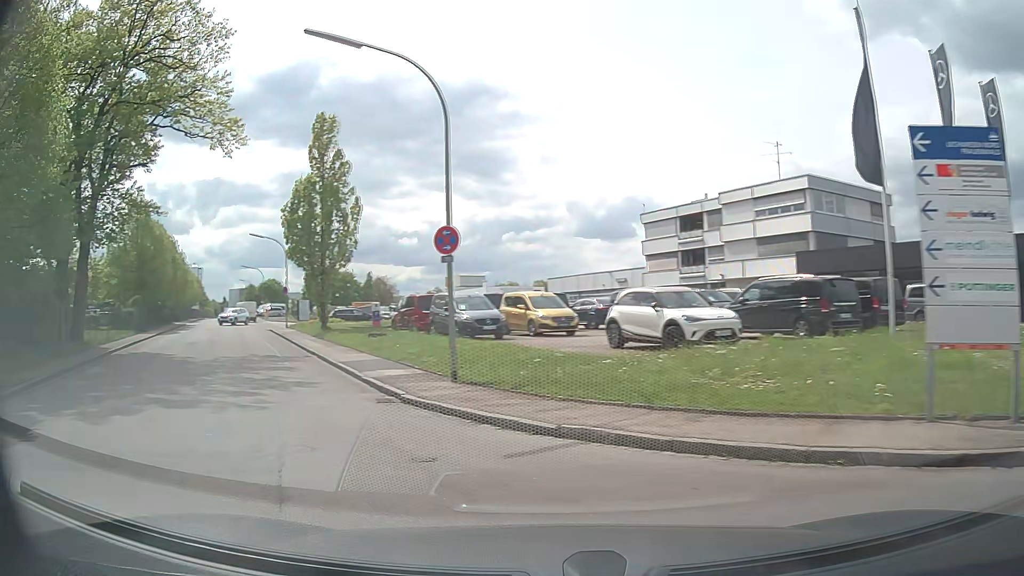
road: residential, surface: asphalt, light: Day
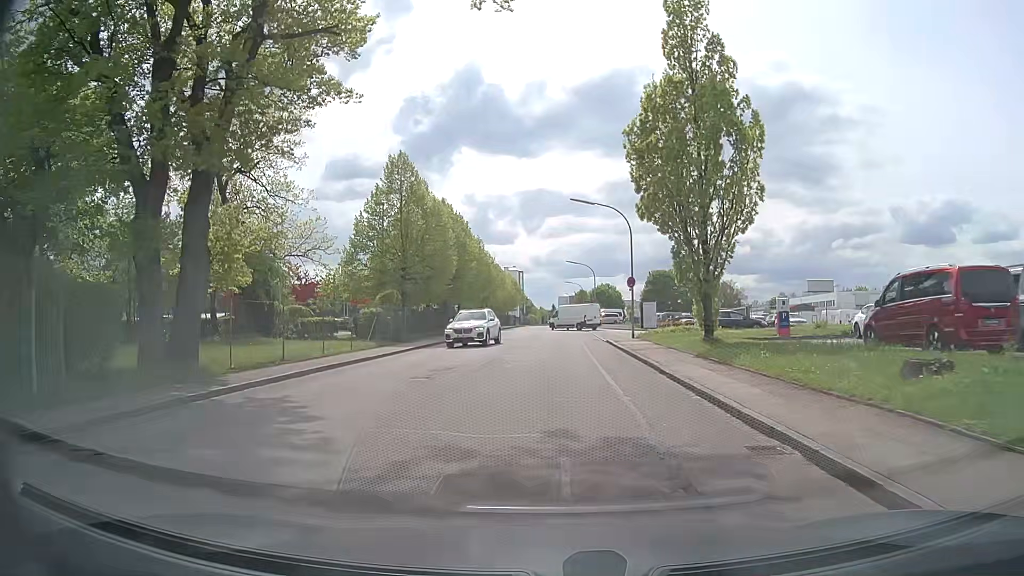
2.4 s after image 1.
(-6.6, +17.4) m; -27°
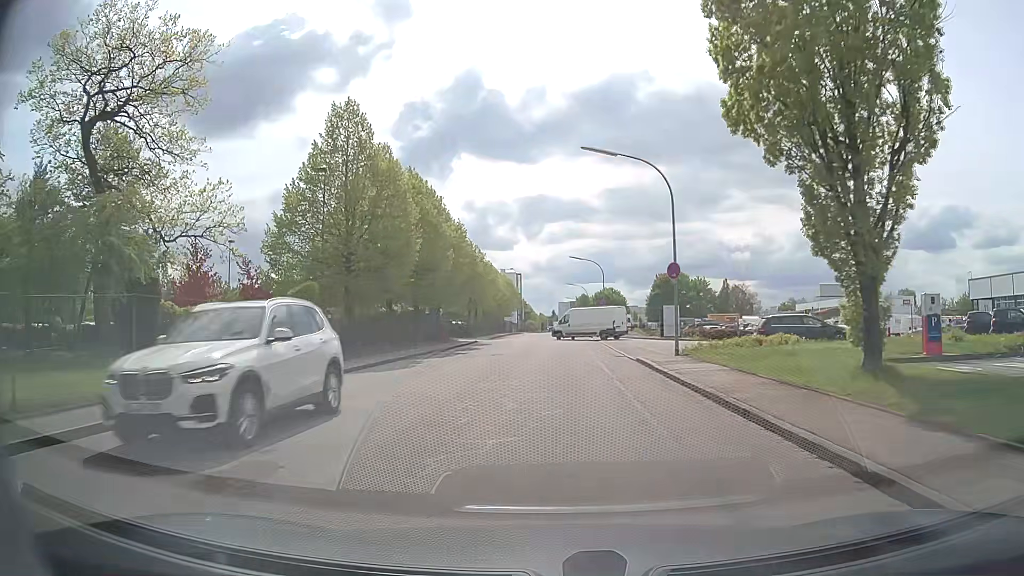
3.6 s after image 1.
(-0.1, +12.3) m; 0°
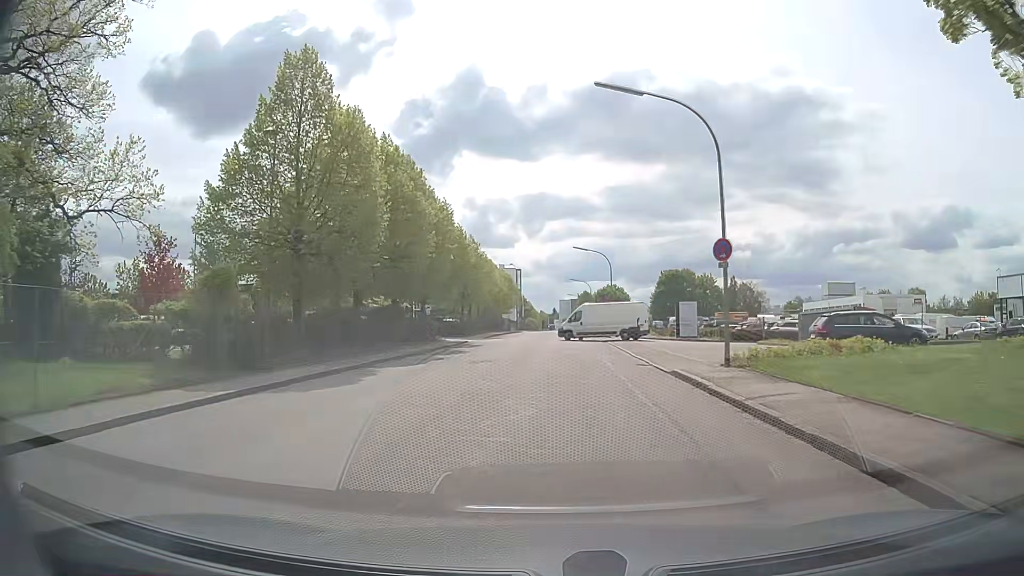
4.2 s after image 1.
(0.0, +6.6) m; 0°
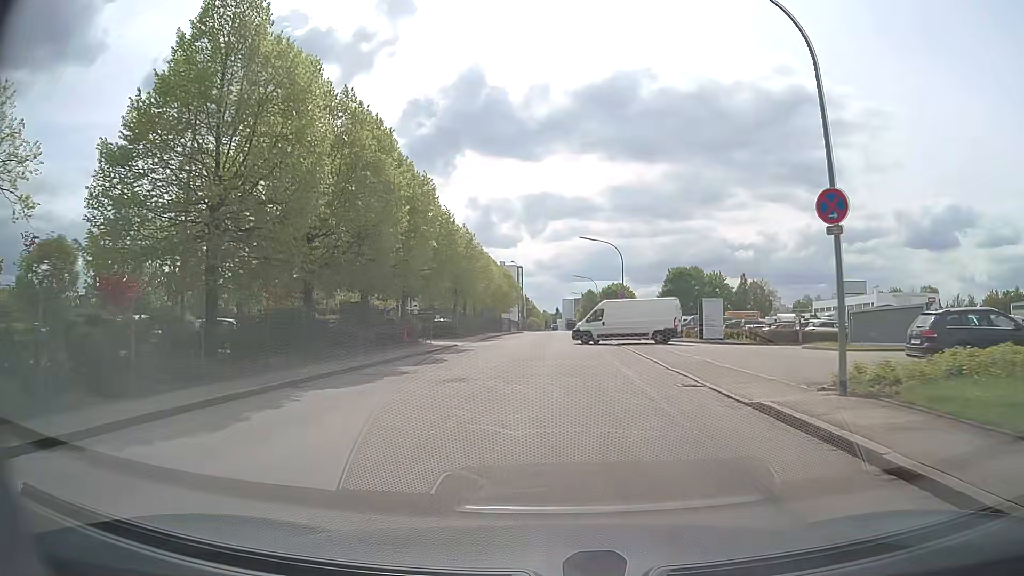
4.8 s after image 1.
(0.0, +6.8) m; -1°
